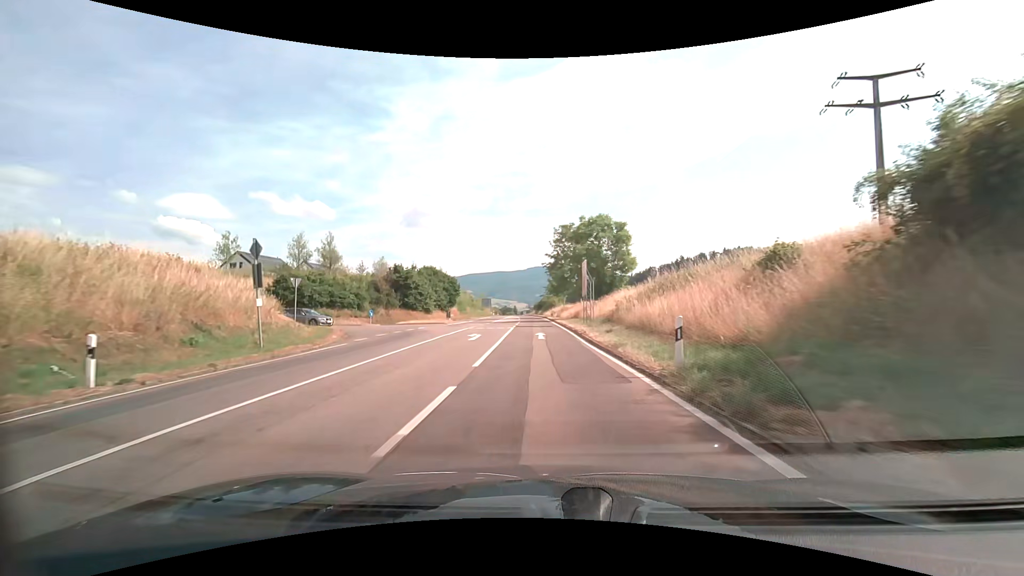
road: secondary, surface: asphalt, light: Day
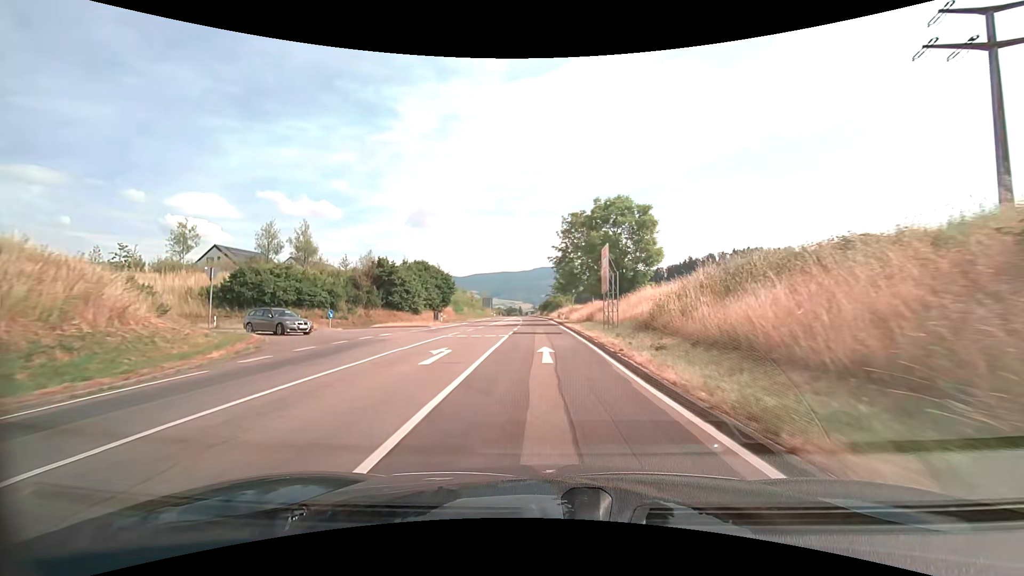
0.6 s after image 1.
(-0.1, +9.2) m; -1°
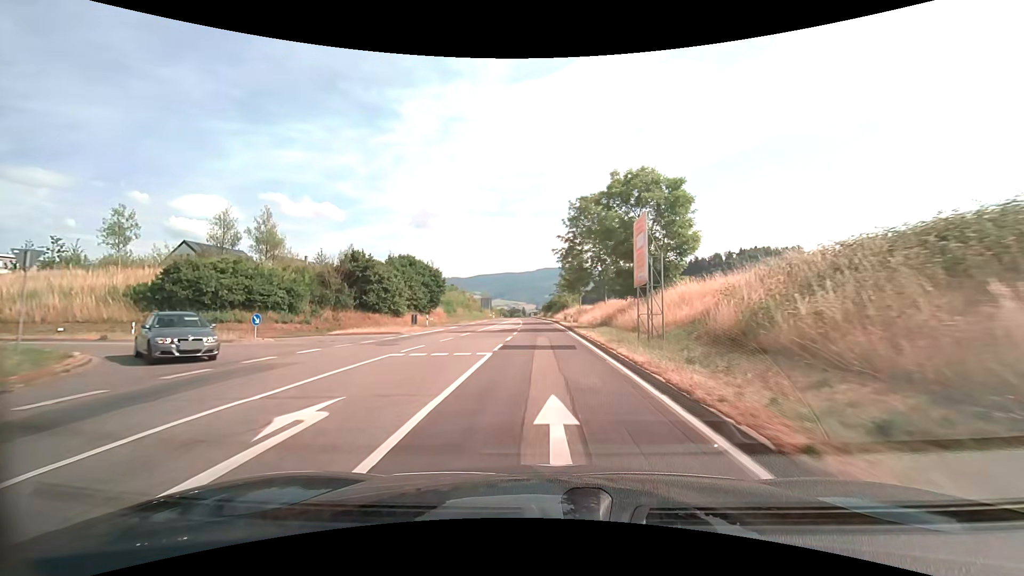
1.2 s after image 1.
(0.0, +9.2) m; 0°
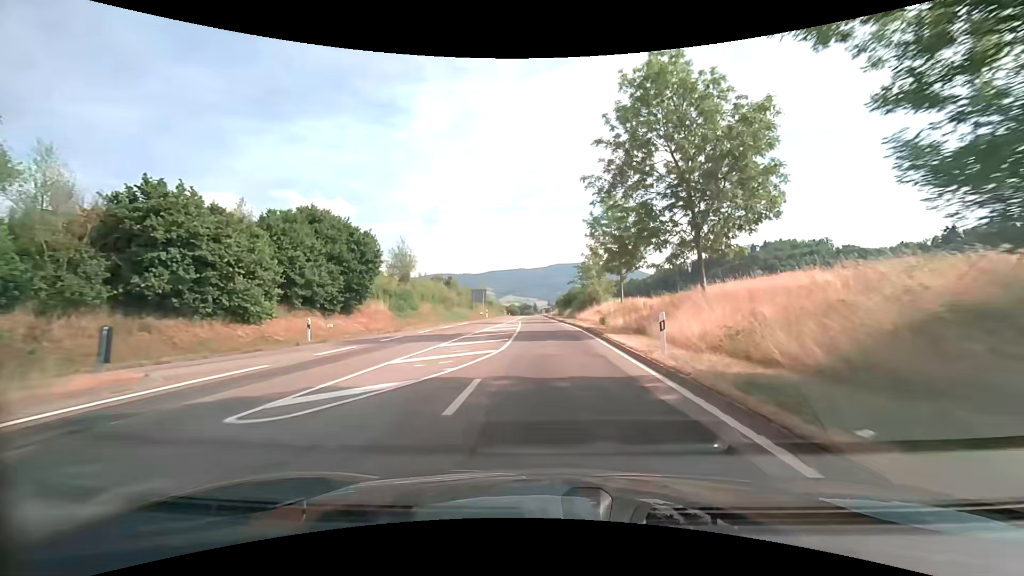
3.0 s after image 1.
(-0.5, +28.1) m; -2°
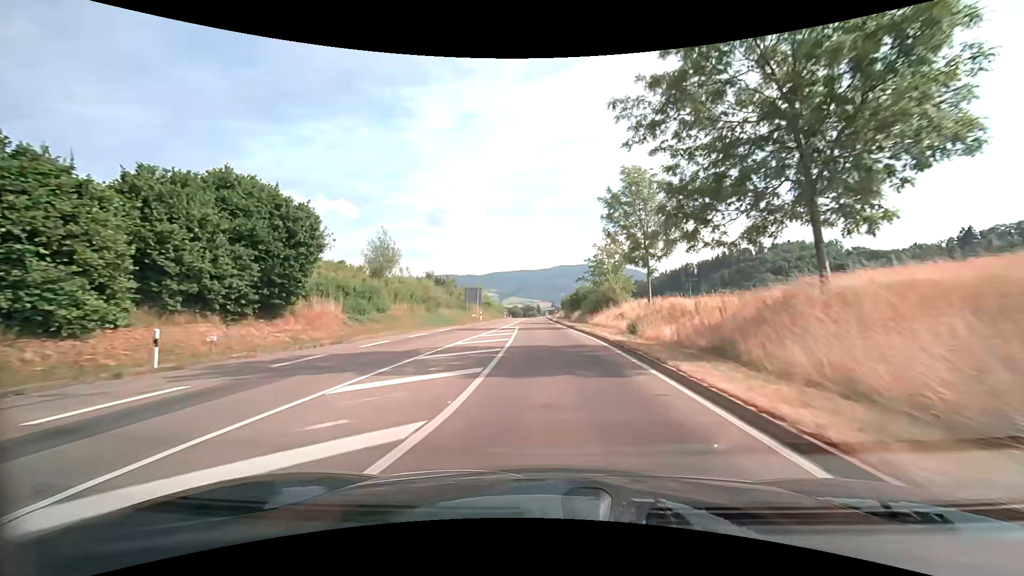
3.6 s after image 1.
(0.0, +9.6) m; 0°
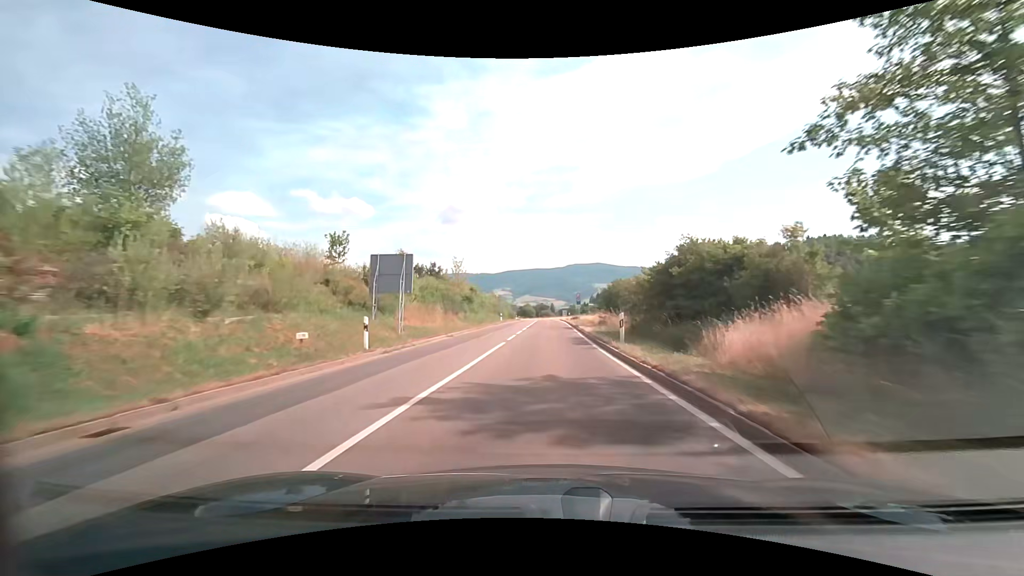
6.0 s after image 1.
(-0.5, +39.1) m; -2°
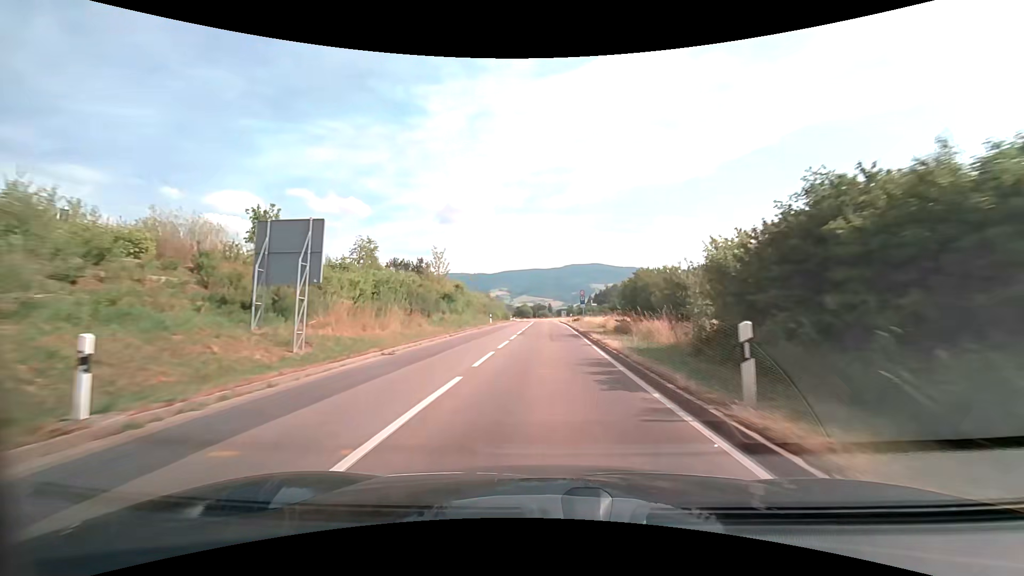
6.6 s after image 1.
(0.0, +10.1) m; 0°
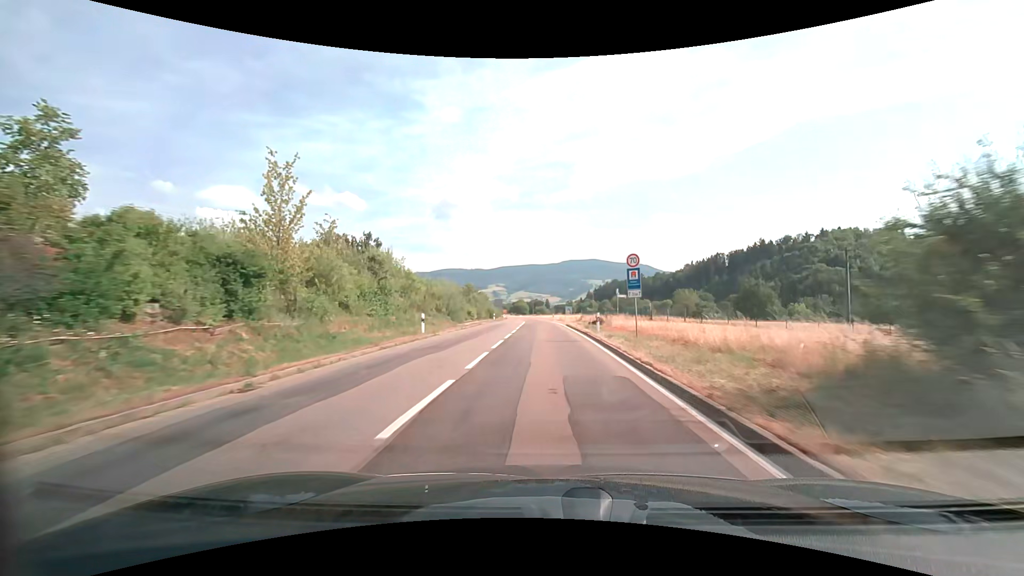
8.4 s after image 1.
(+0.1, +30.7) m; 0°
(0, +10) (0, +20) (0, +30) (0, +40) (0, +50) (-1, +60) (-1, +70) (-1, +80) (-2, +90) (-2, +100) m
